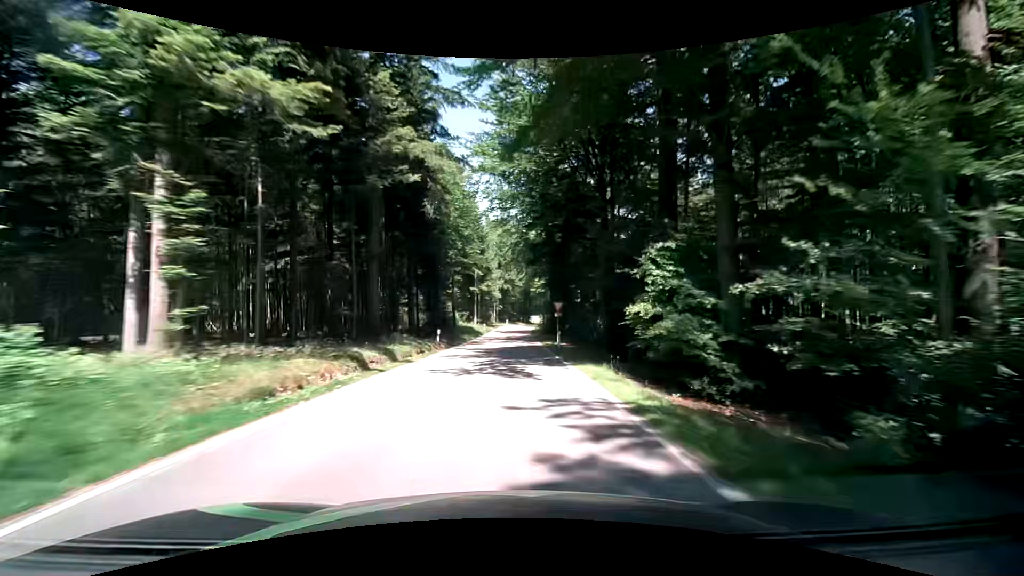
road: tertiary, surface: asphalt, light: Day
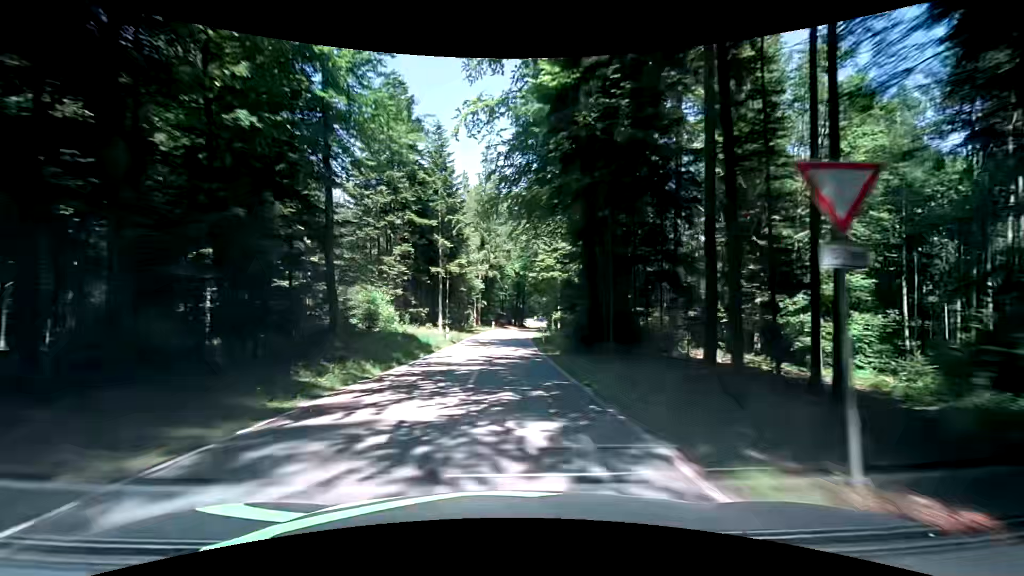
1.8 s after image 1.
(+0.4, +32.4) m; +1°
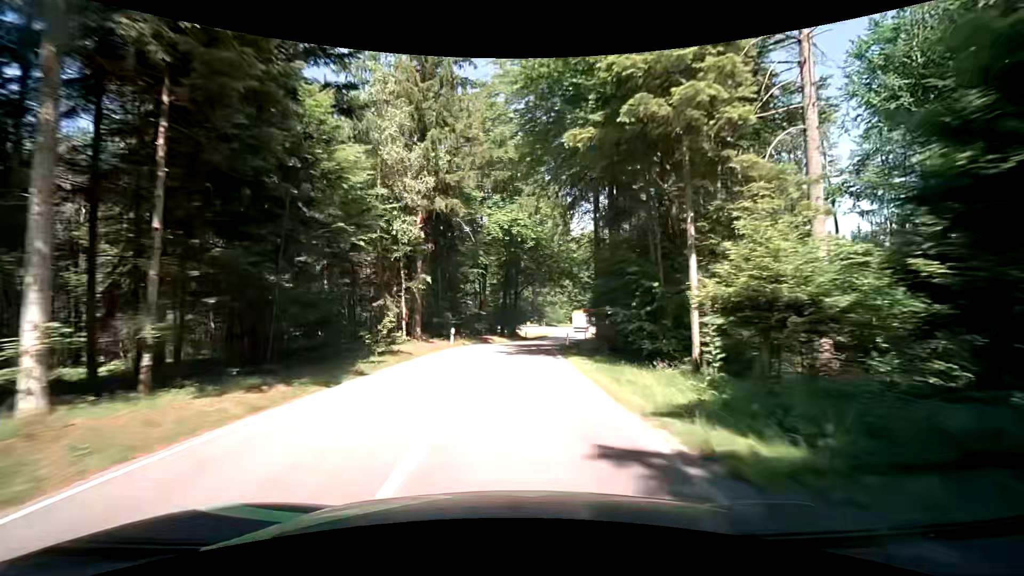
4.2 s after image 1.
(+0.9, +43.7) m; +3°
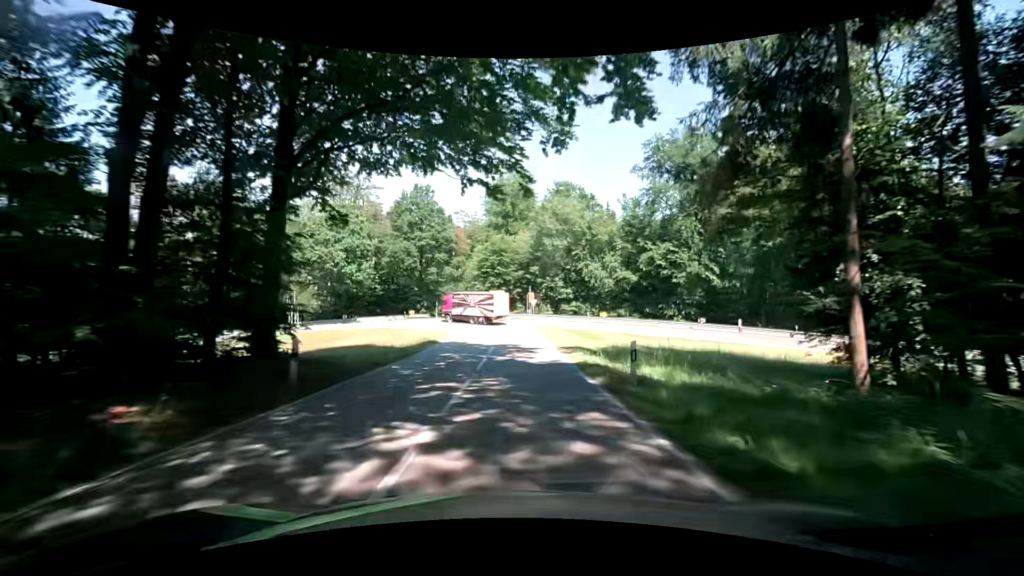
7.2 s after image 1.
(+3.8, +49.3) m; +11°
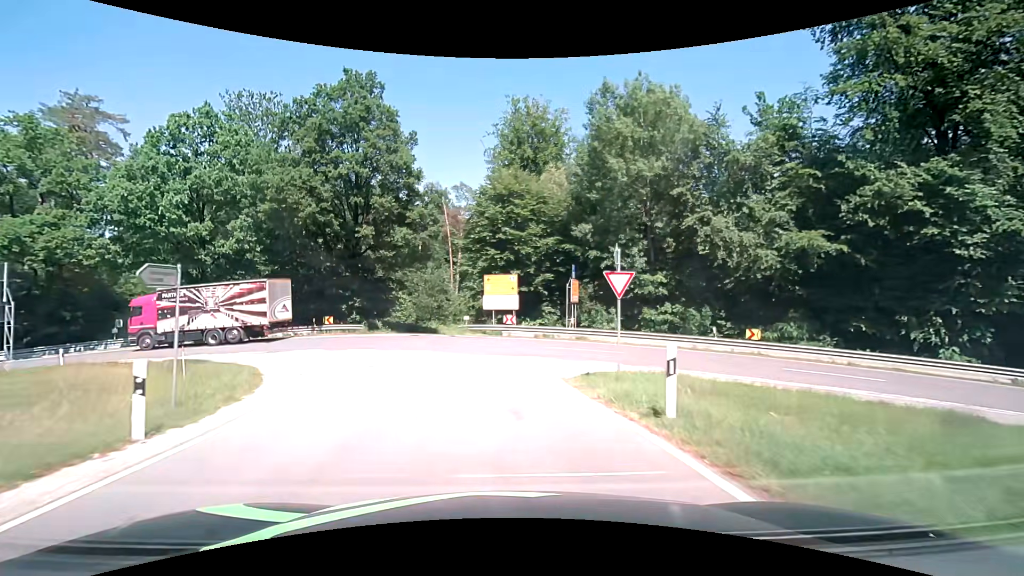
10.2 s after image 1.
(-0.1, +37.0) m; -3°
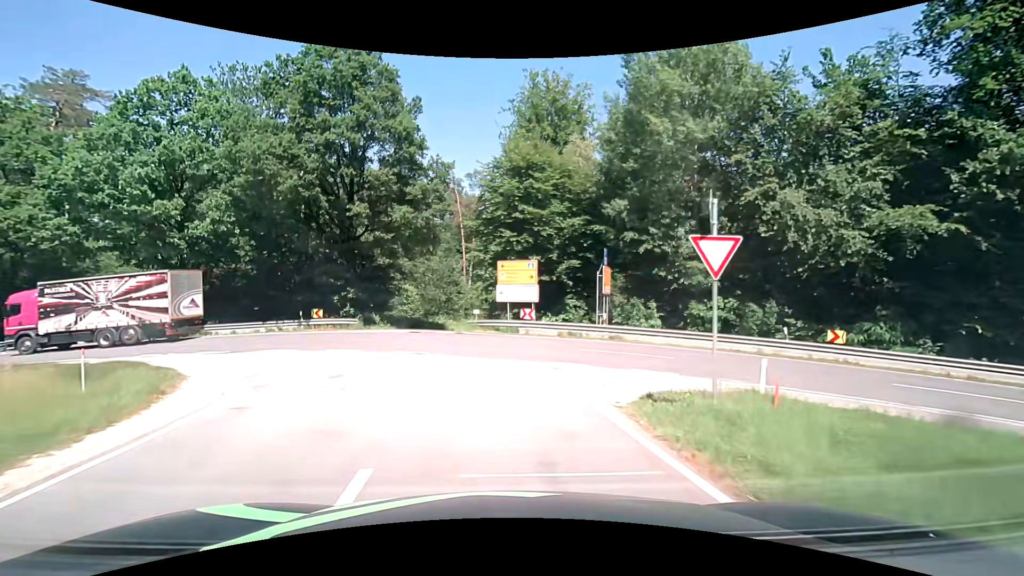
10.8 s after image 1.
(-0.1, +5.1) m; -2°
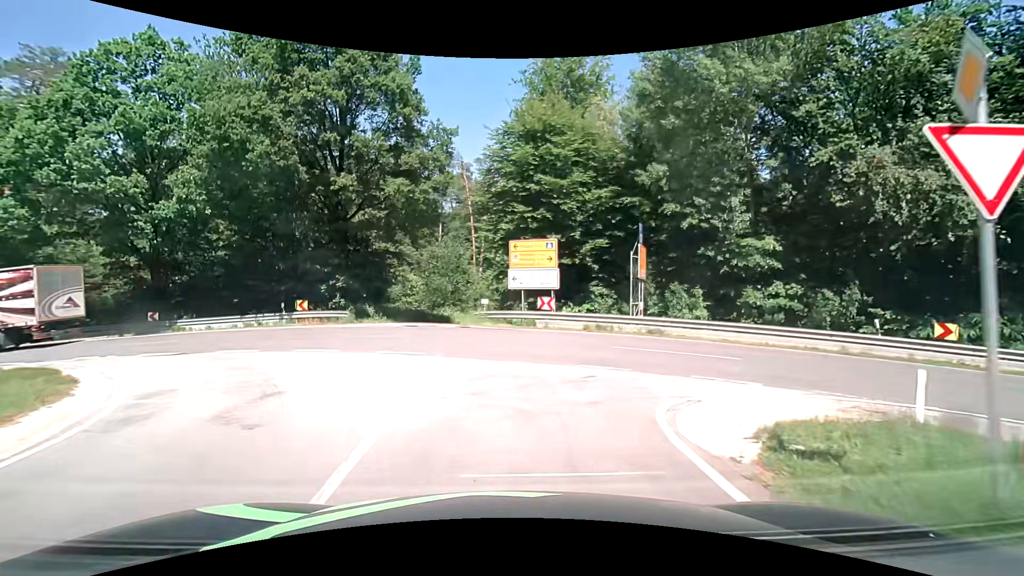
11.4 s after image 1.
(0.0, +4.3) m; -1°
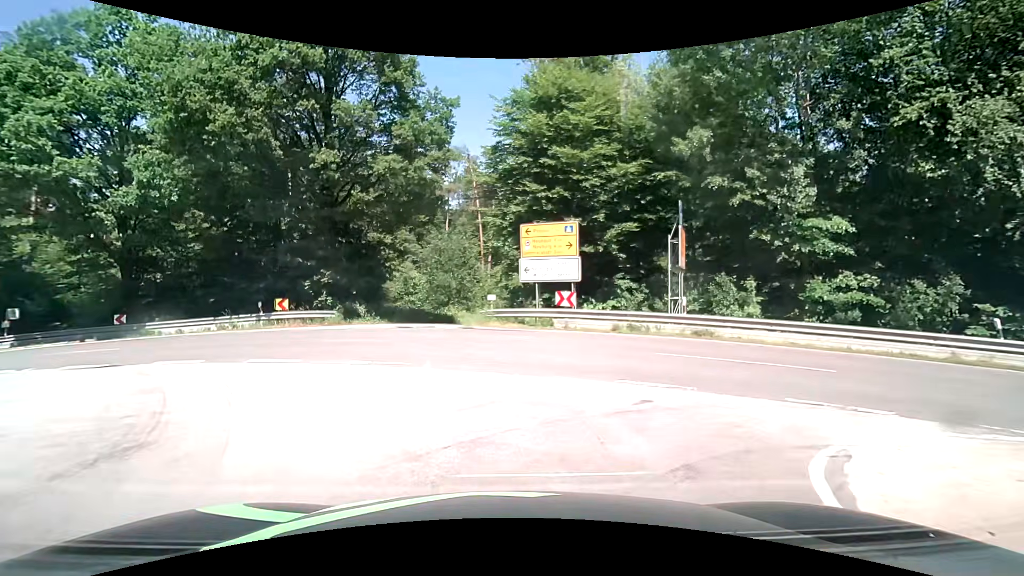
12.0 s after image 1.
(0.0, +3.6) m; -1°
(-1, +10) (-6, +18) (-15, +22) (-25, +24) (-35, +24) (-45, +23) (-55, +21) (-64, +19) (-74, +15) (-83, +11) m
